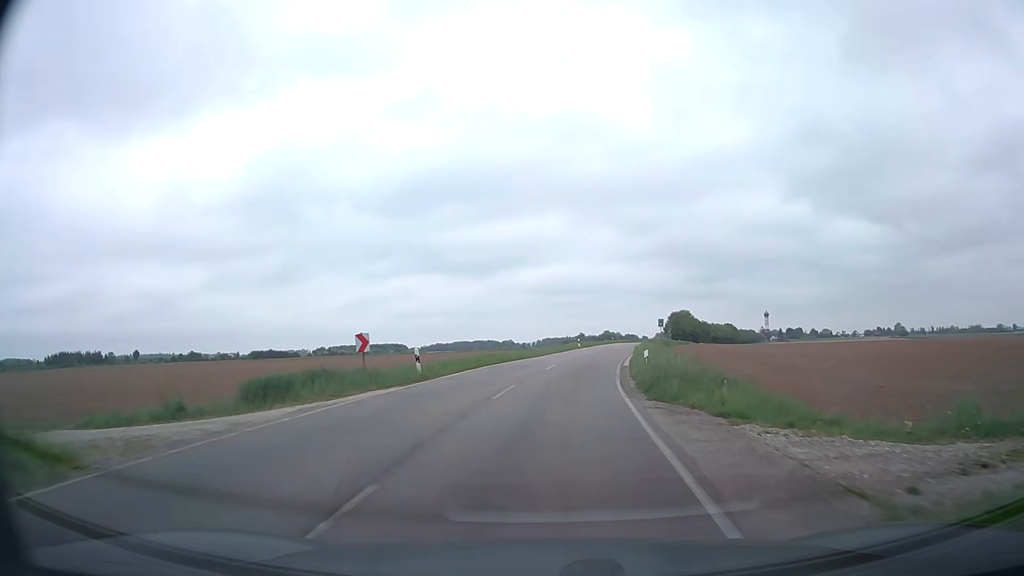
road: tertiary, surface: asphalt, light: Day
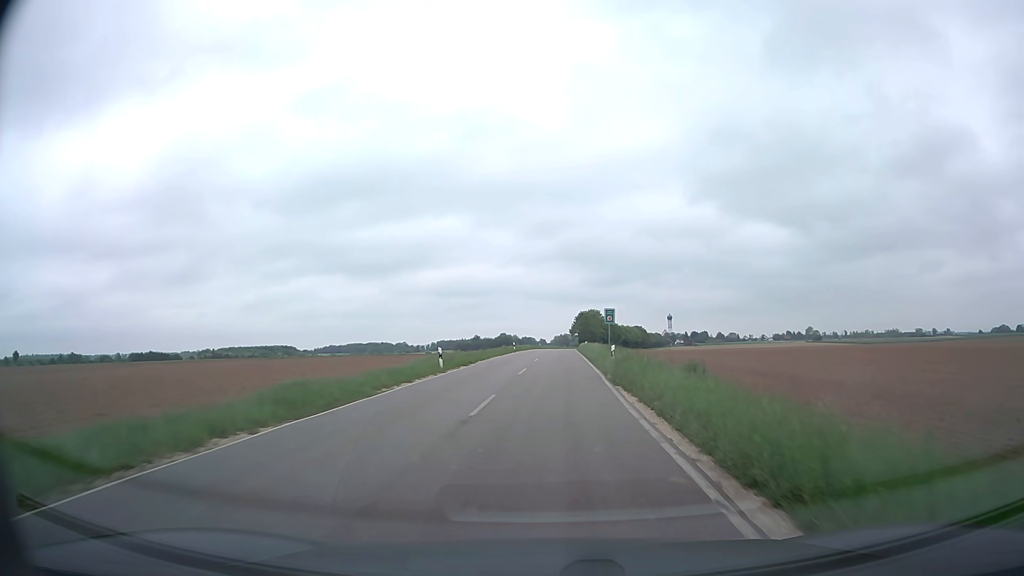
(+3.0, +38.8) m; +9°
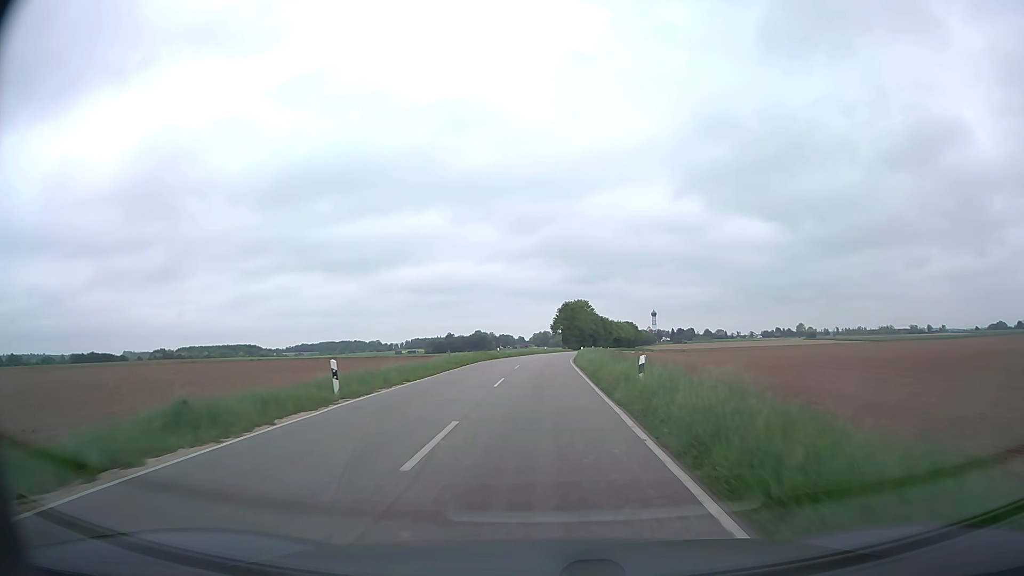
(+1.4, +53.0) m; +2°
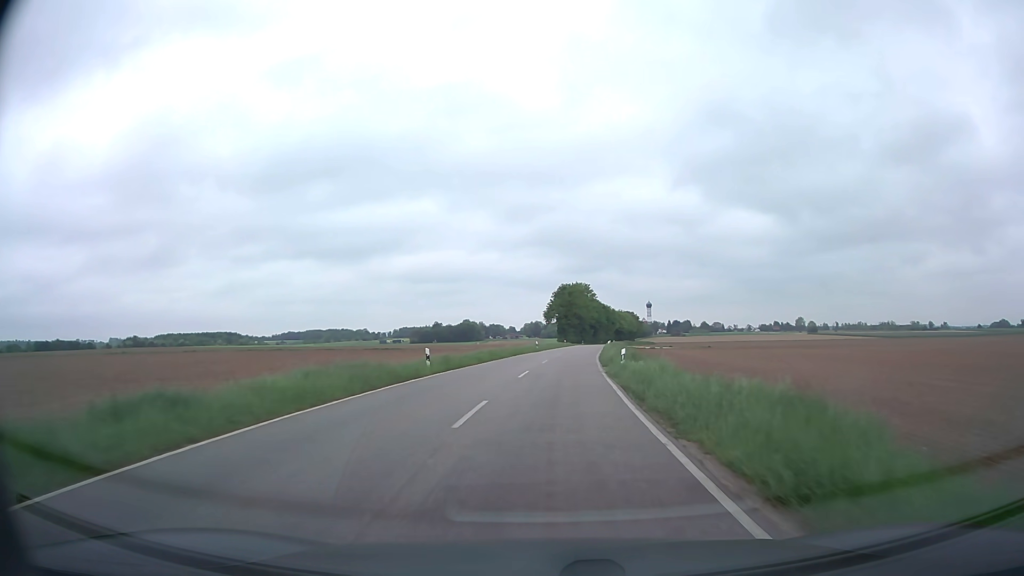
(-0.1, +33.4) m; 0°
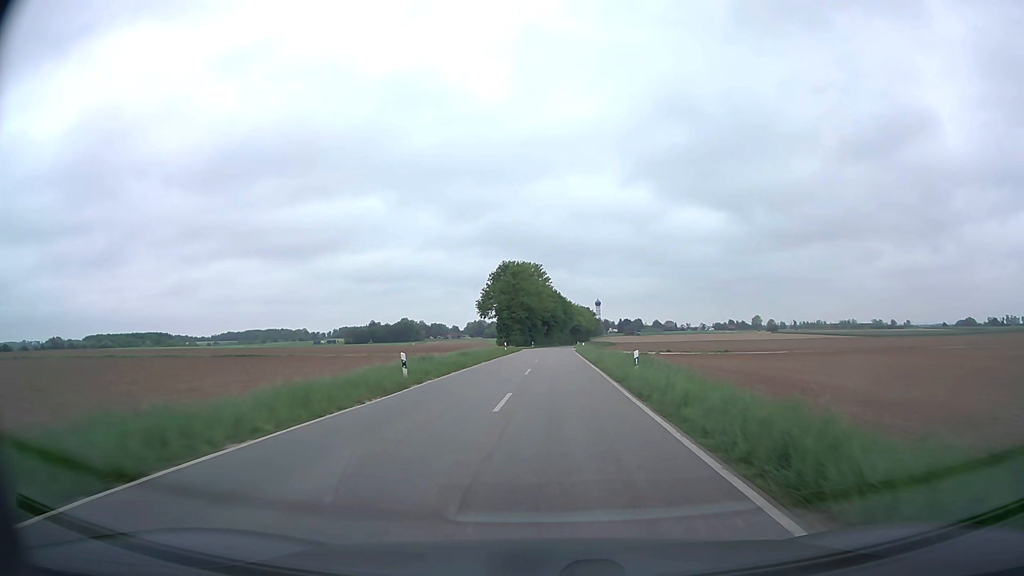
(+1.9, +45.6) m; +5°
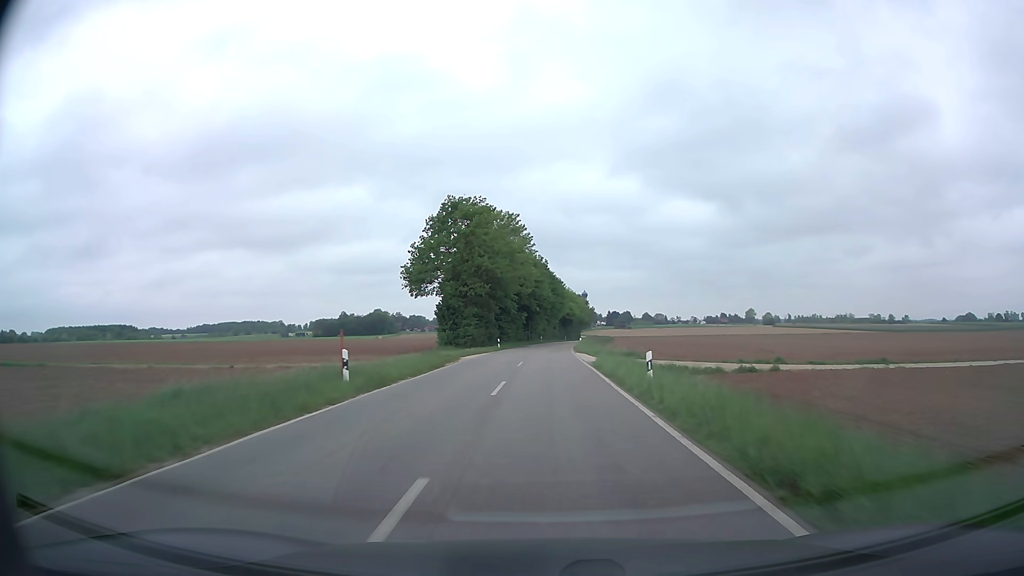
(+0.9, +46.0) m; +2°
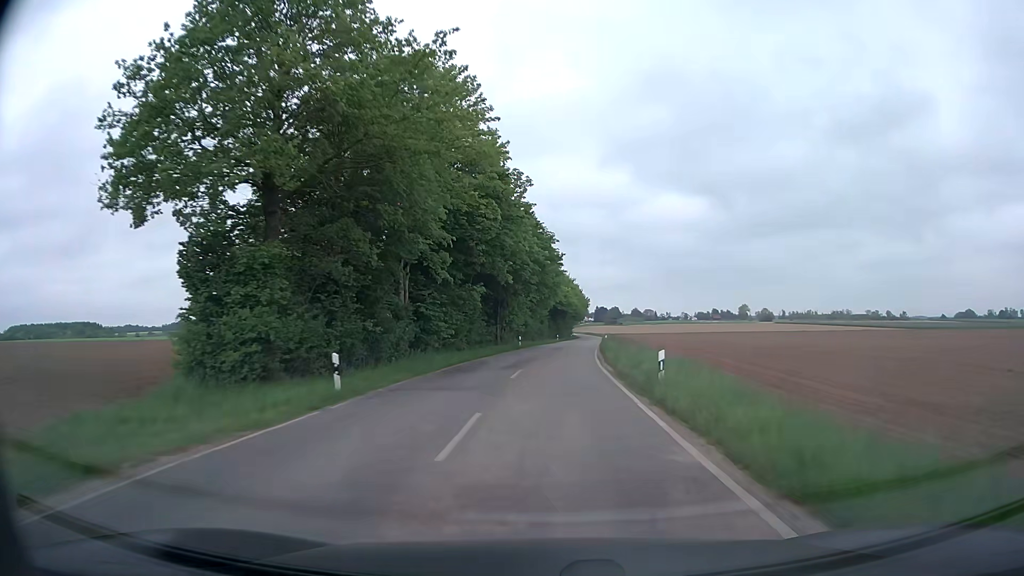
(+0.2, +43.2) m; +1°
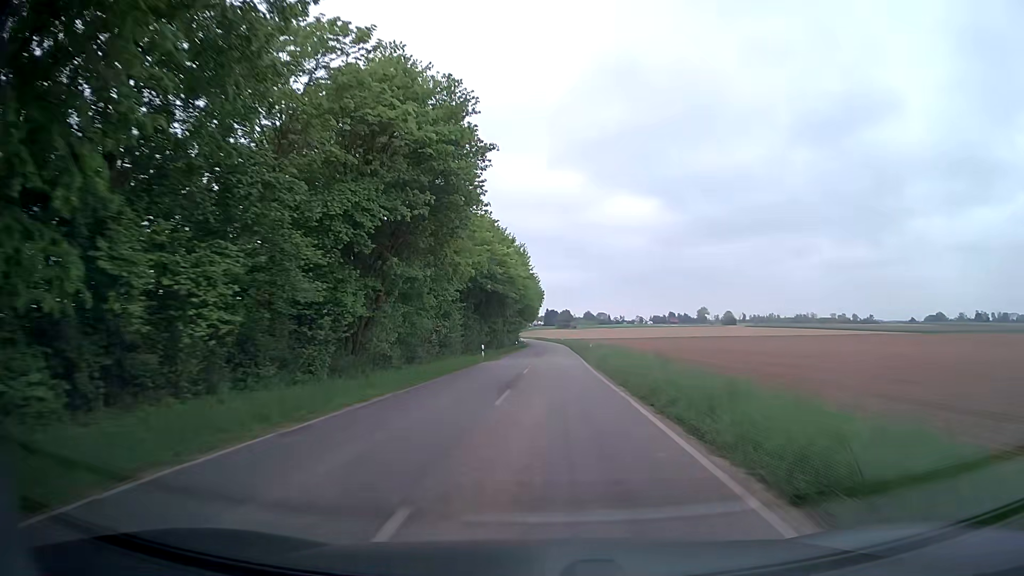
(+2.5, +54.0) m; +4°
(0, +10) (0, +20) (0, +30) (+1, +40) (+1, +50) (+1, +60) (+1, +70) (+1, +80) (+1, +90) (+1, +100) m
